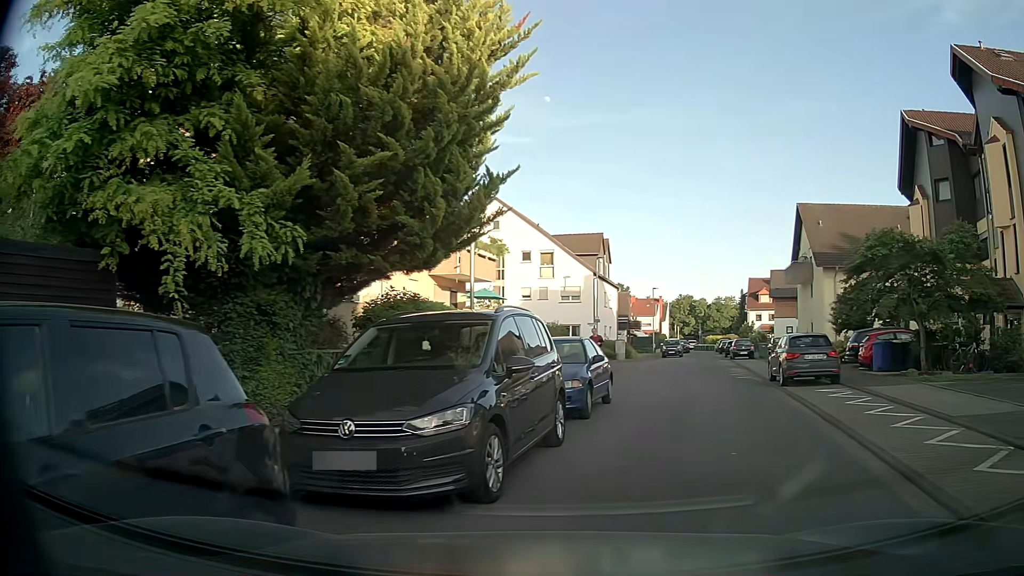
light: Day
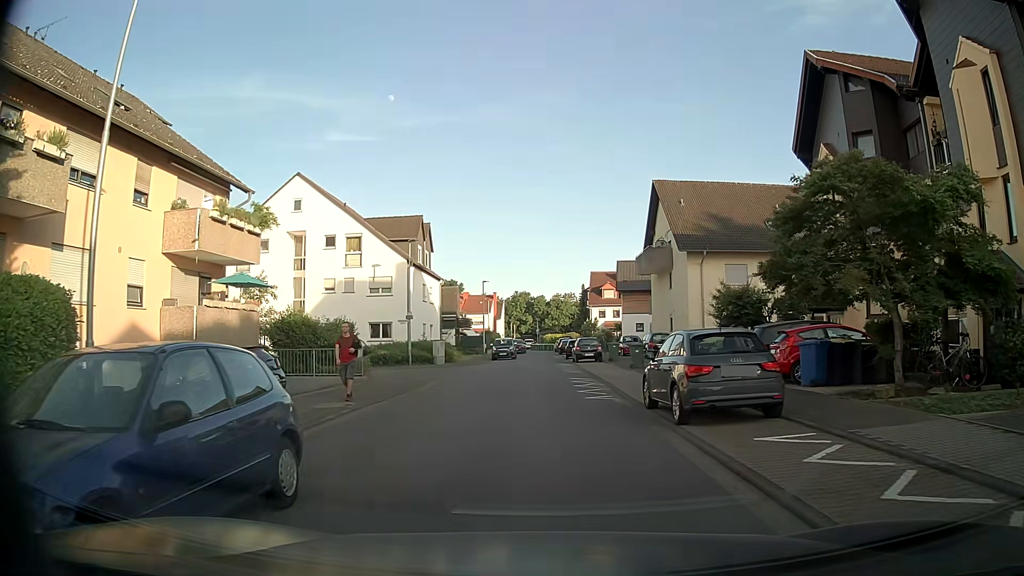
(+1.7, +8.5) m; +15°
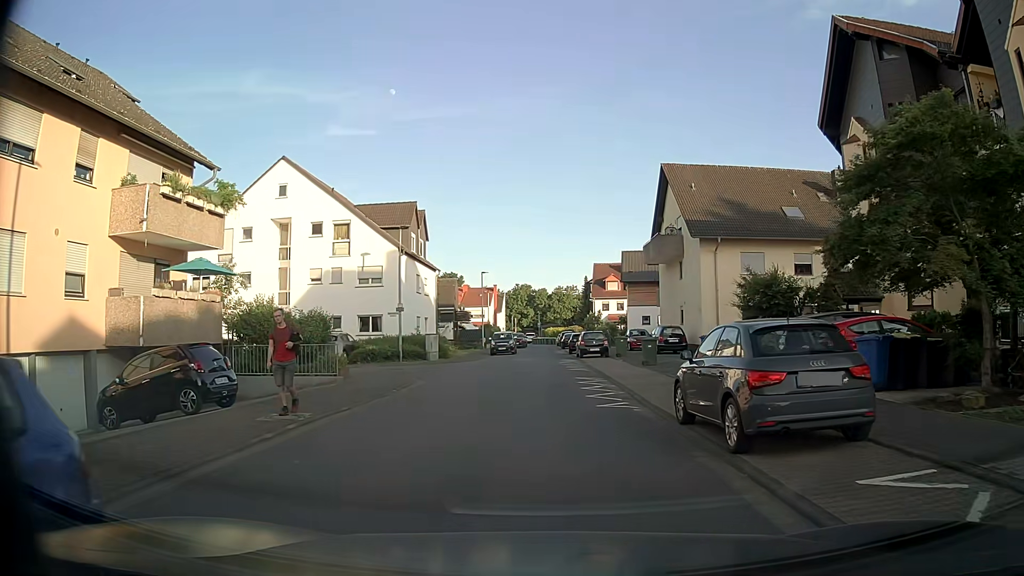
(0.0, +3.0) m; -1°
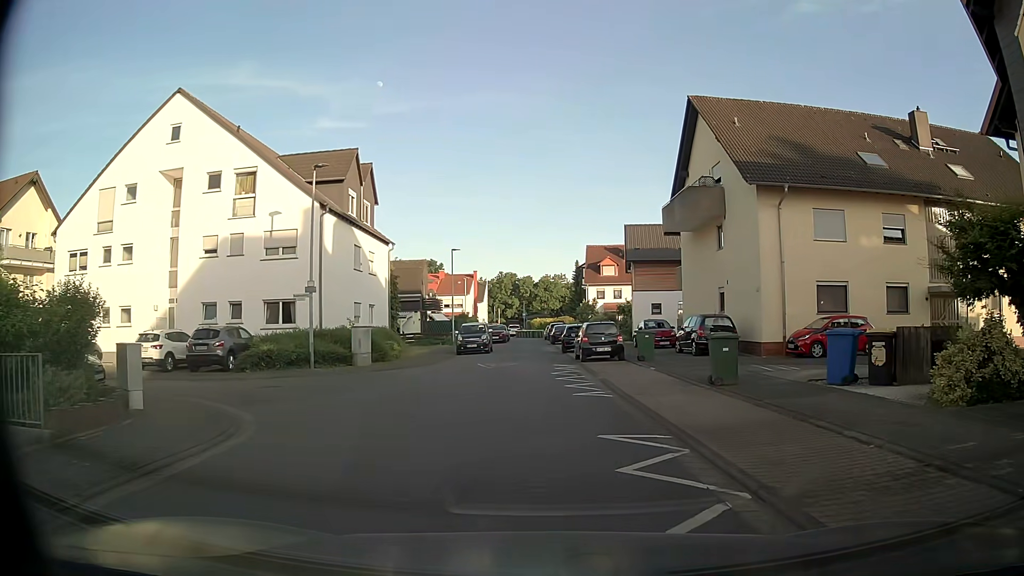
(-0.2, +12.3) m; 0°
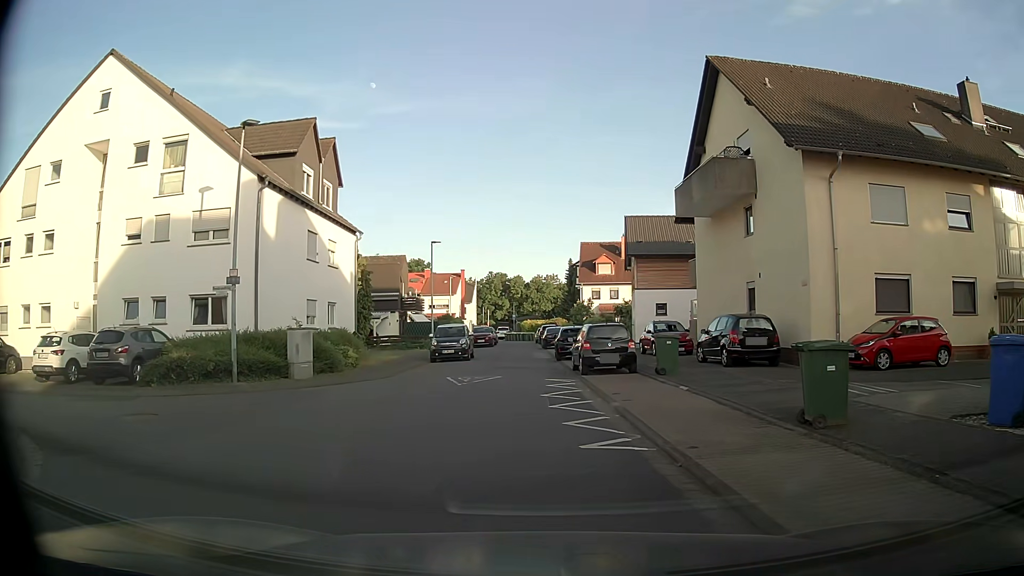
(+0.1, +5.6) m; +1°
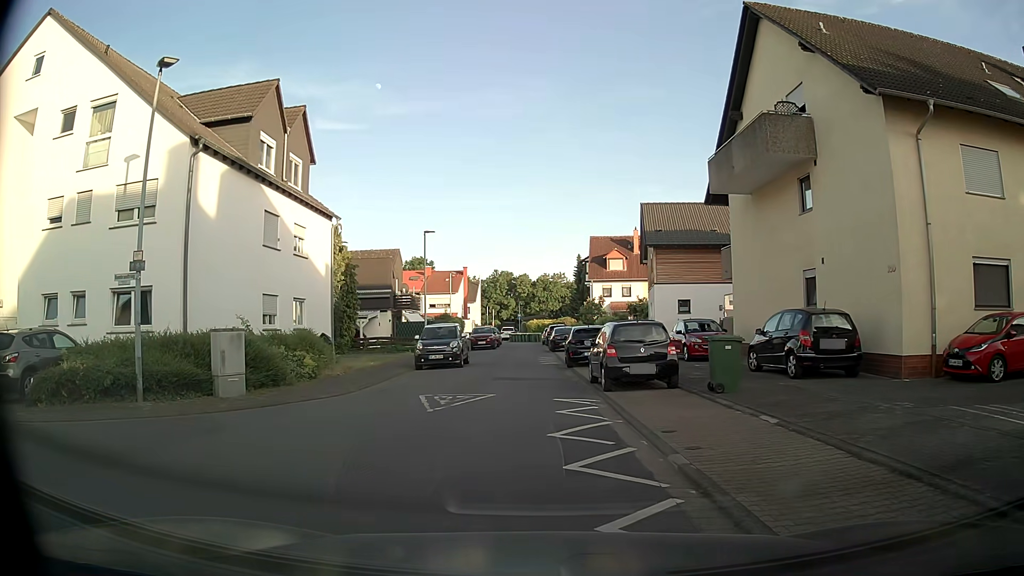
(0.0, +5.1) m; 0°
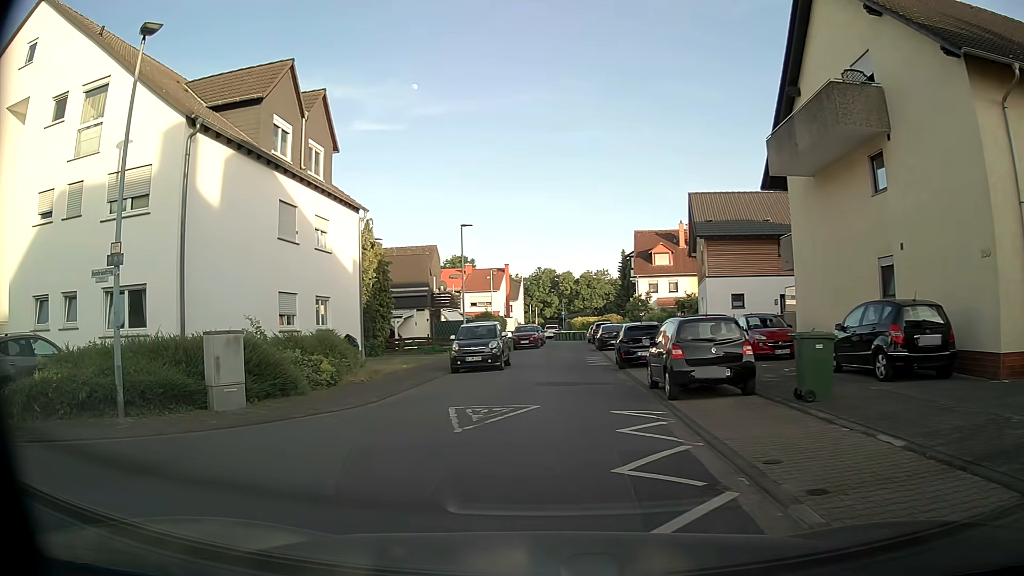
(0.0, +2.2) m; -3°
